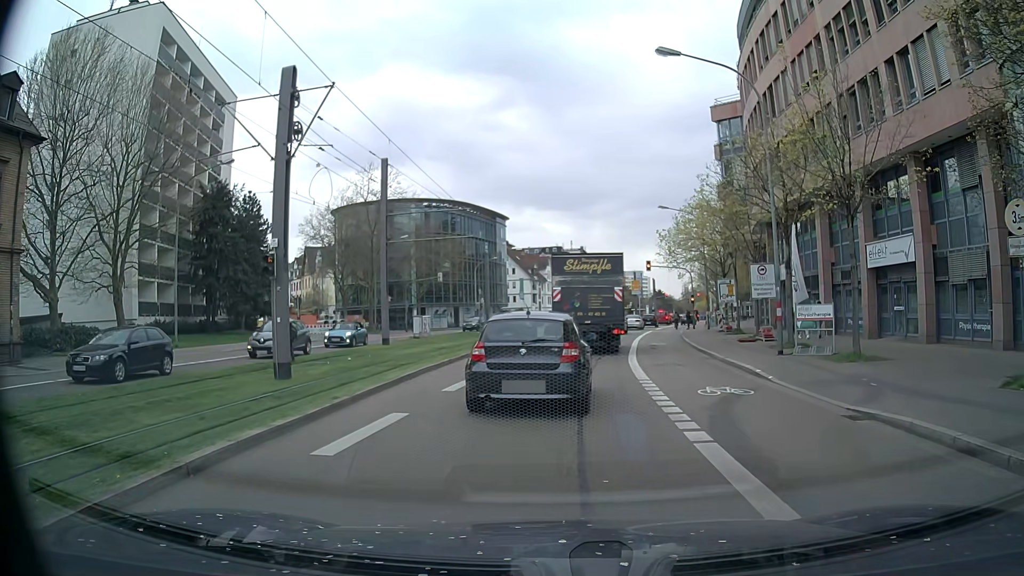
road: secondary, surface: asphalt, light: Day
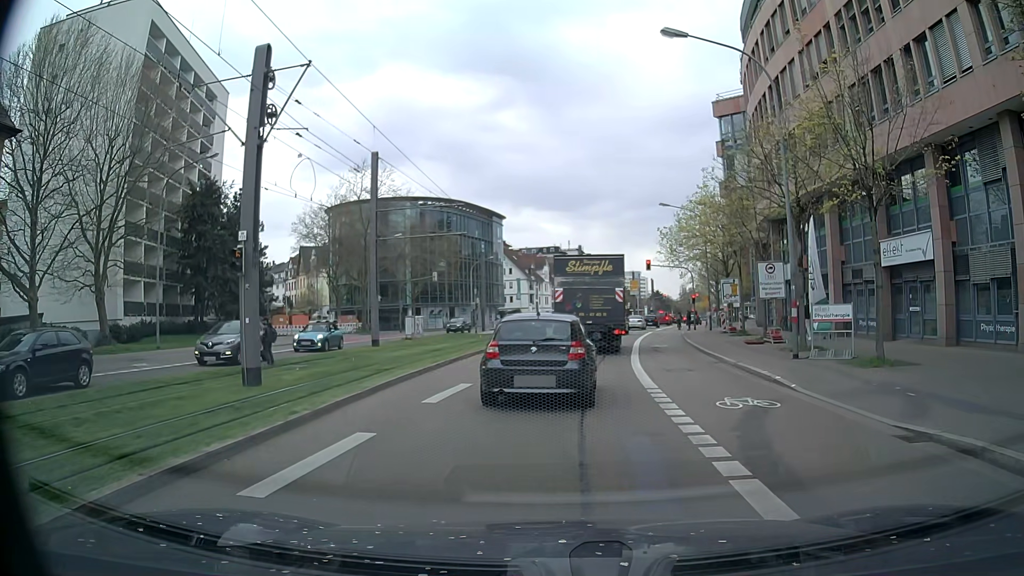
(0.0, +1.6) m; 0°
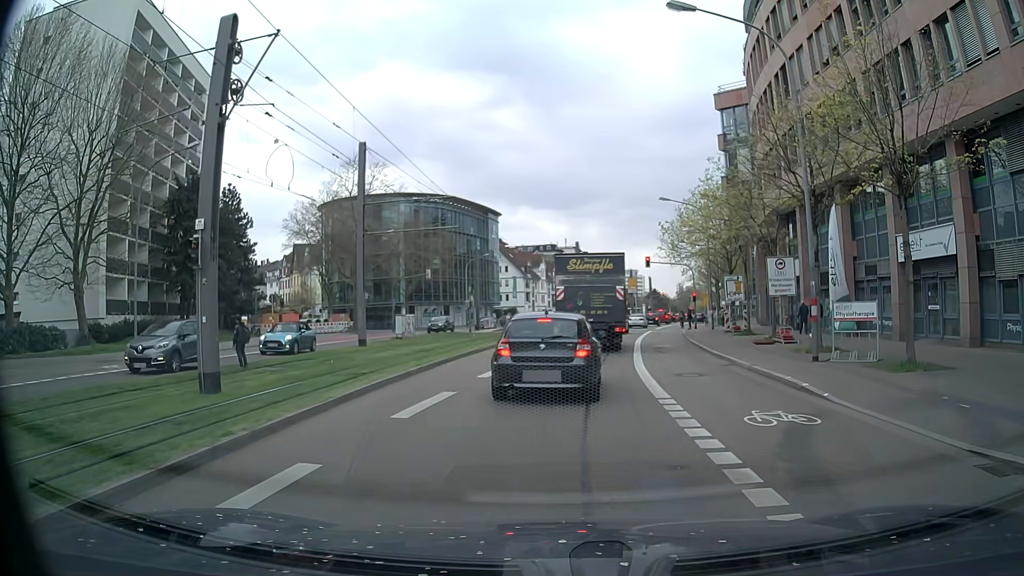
(0.0, +1.8) m; +1°
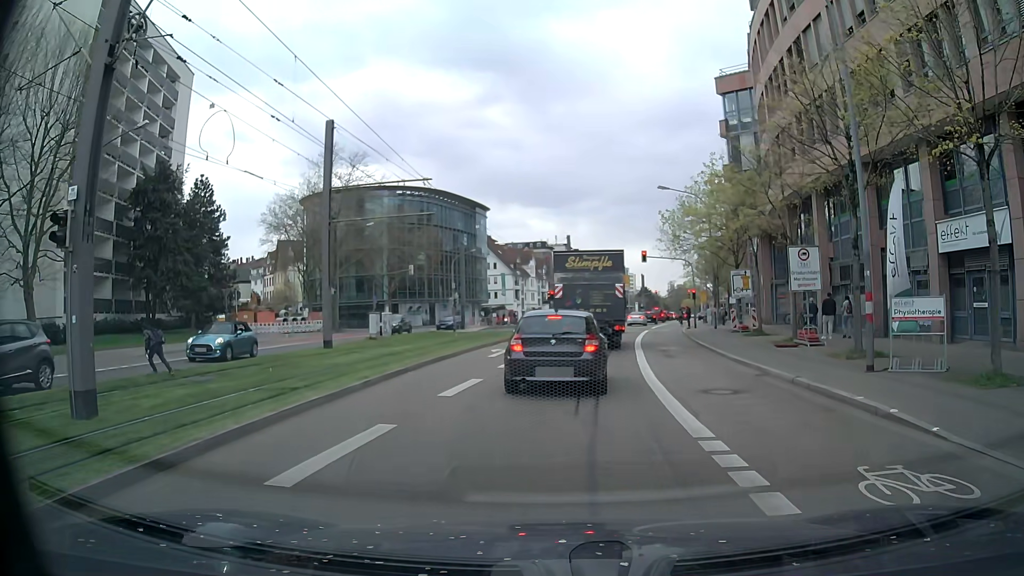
(+0.1, +3.8) m; +2°
